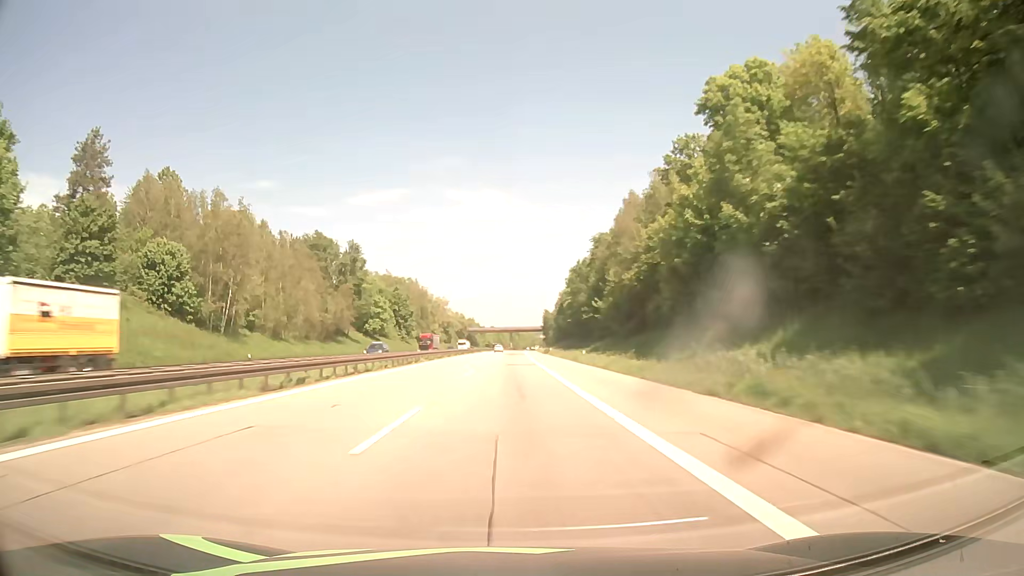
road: motorway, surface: asphalt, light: Day
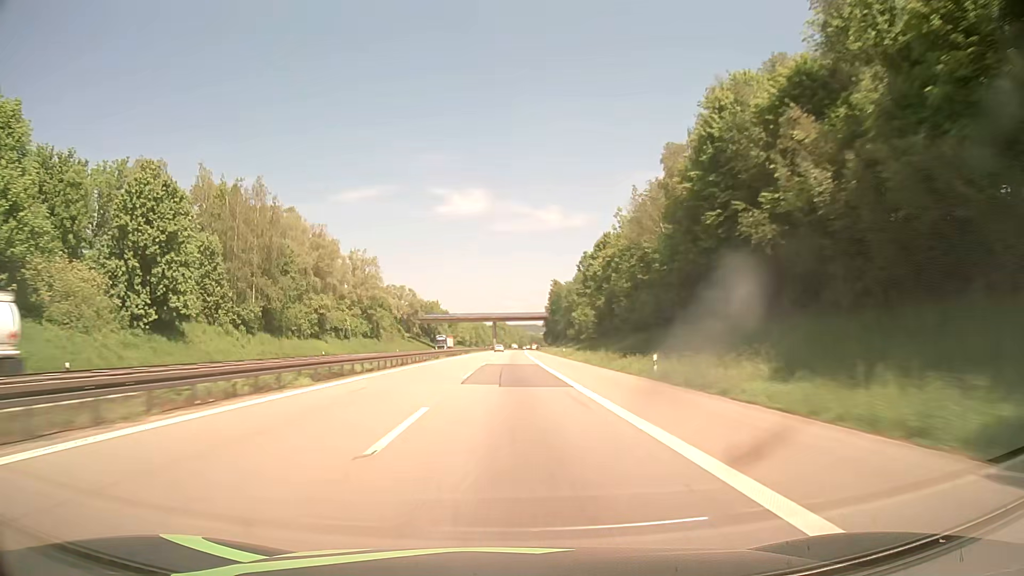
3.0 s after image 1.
(+1.5, +126.8) m; +1°
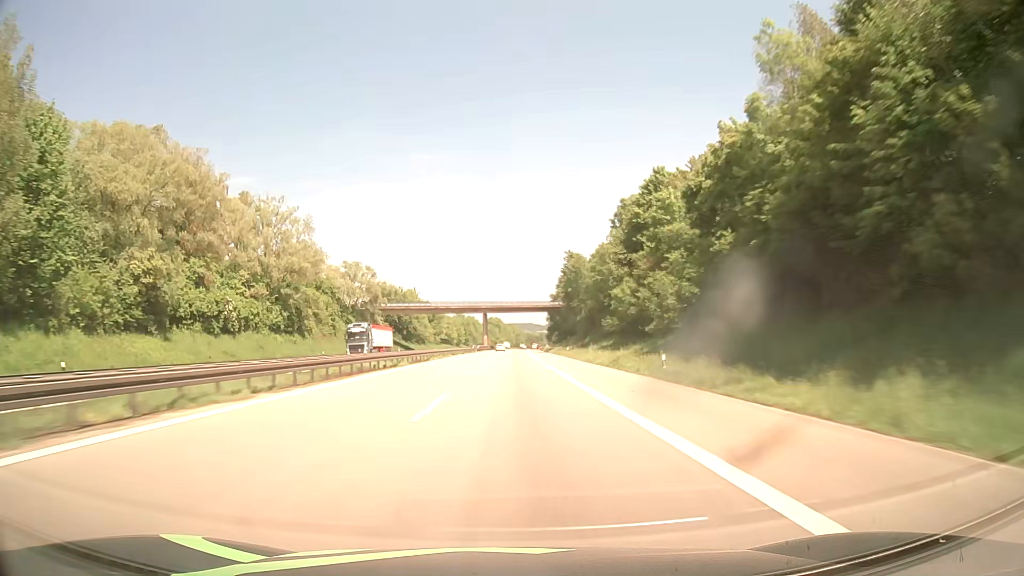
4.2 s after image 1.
(+0.3, +50.8) m; +1°
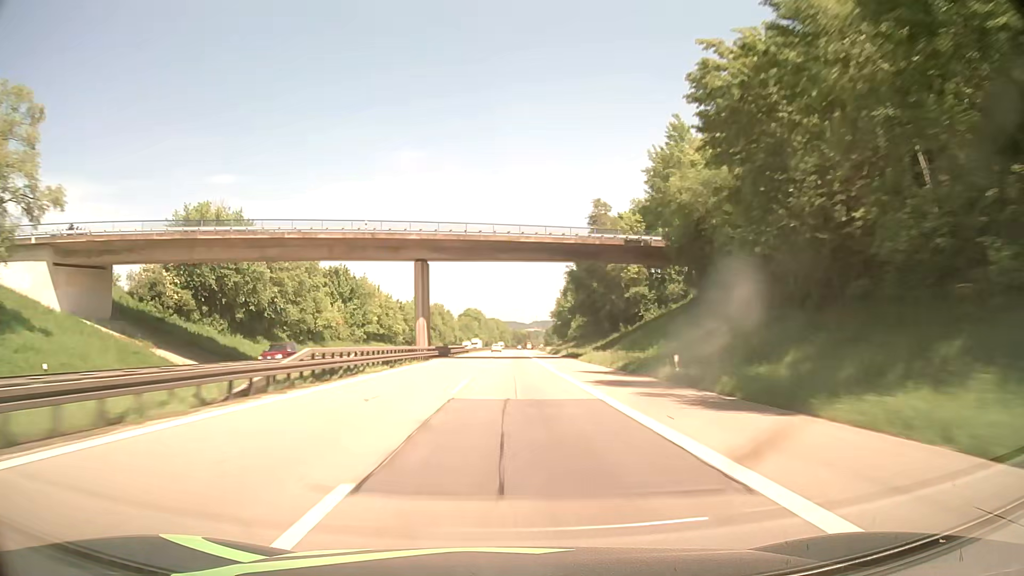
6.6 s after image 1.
(+0.9, +101.7) m; +1°
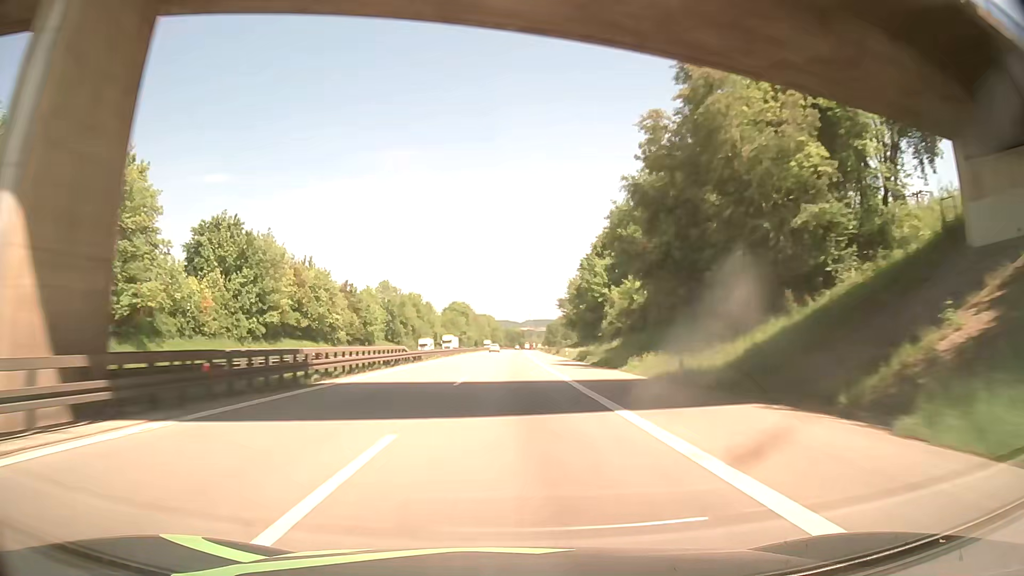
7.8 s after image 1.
(+0.4, +50.9) m; +1°
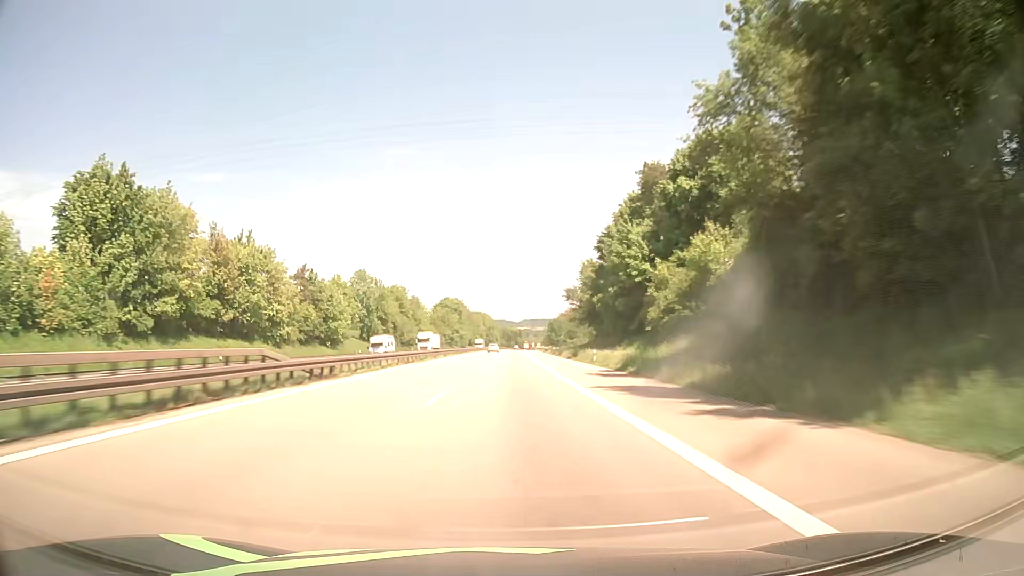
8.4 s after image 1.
(0.0, +25.5) m; 0°
